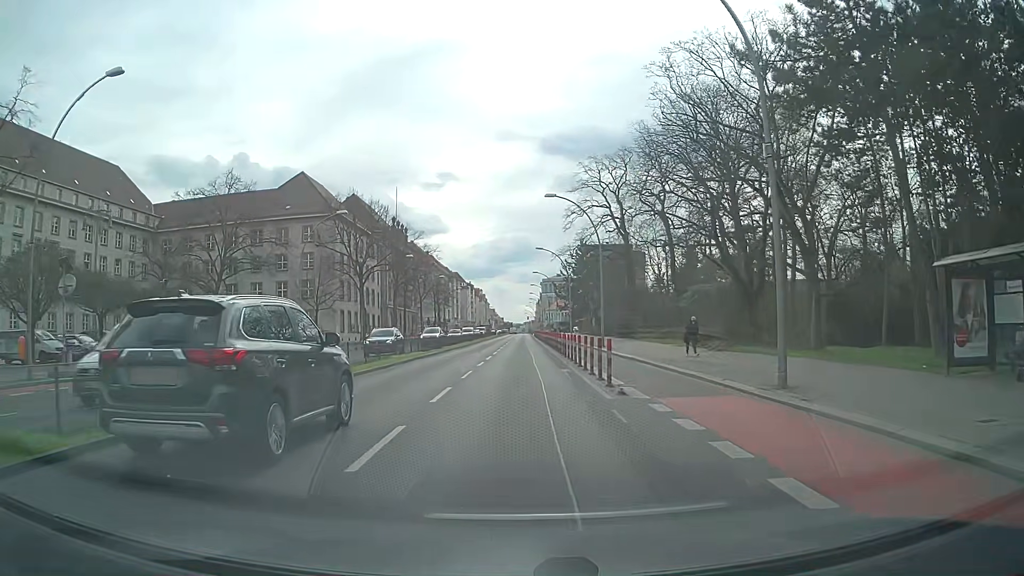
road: primary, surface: asphalt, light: Day
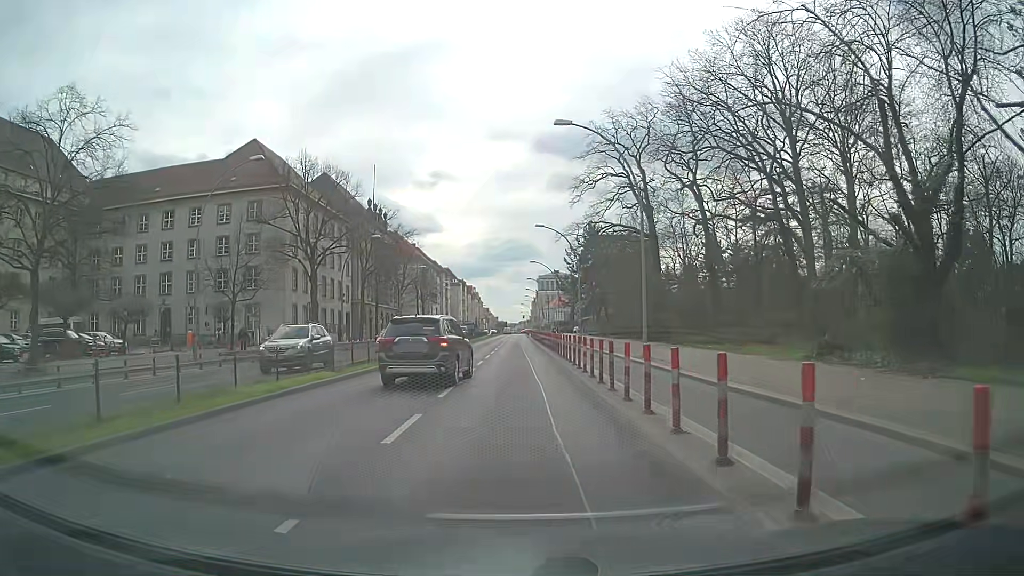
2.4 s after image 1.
(+0.2, +16.8) m; +2°
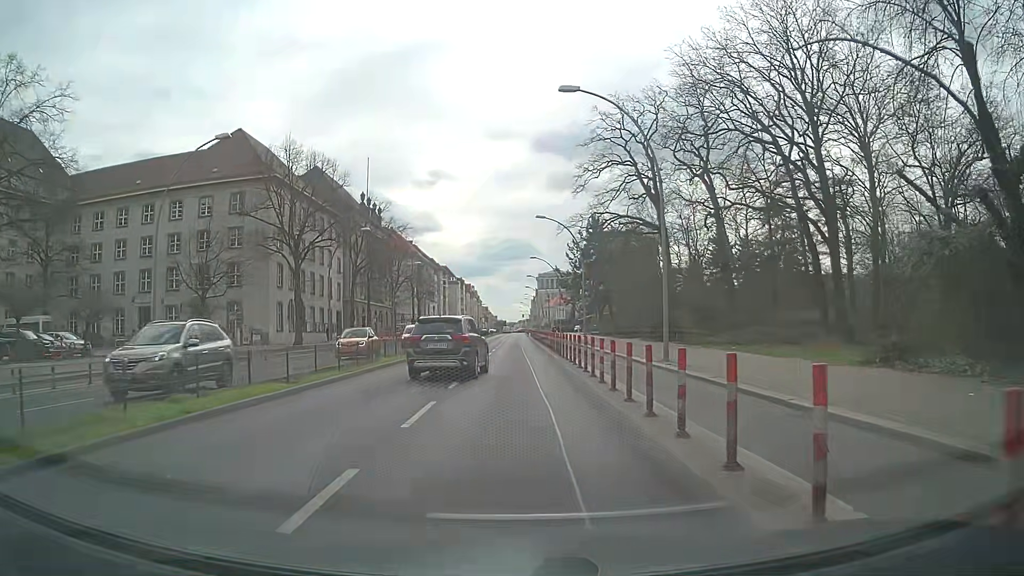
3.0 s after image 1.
(-0.1, +4.3) m; -1°
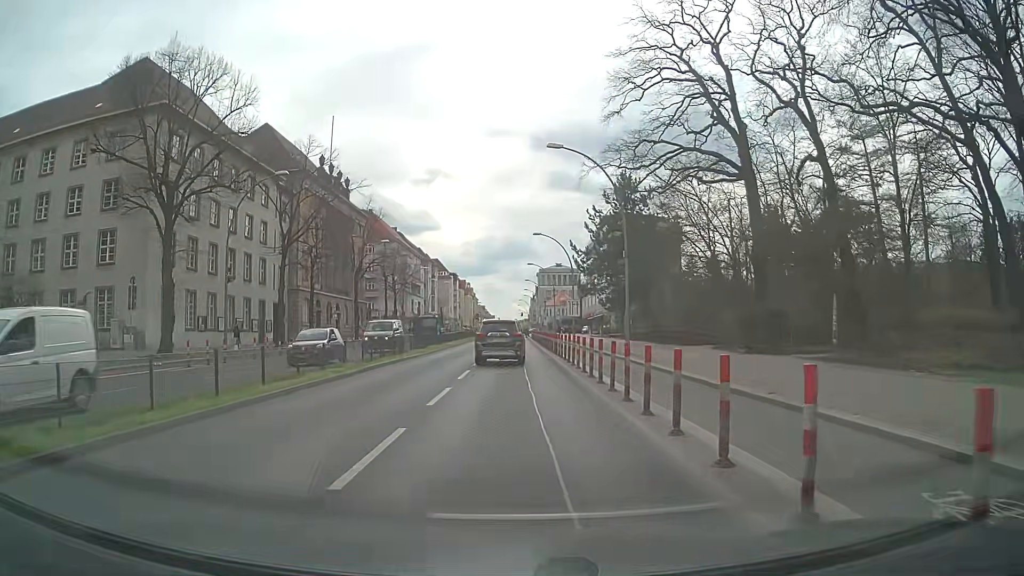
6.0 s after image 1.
(+0.2, +22.0) m; +1°
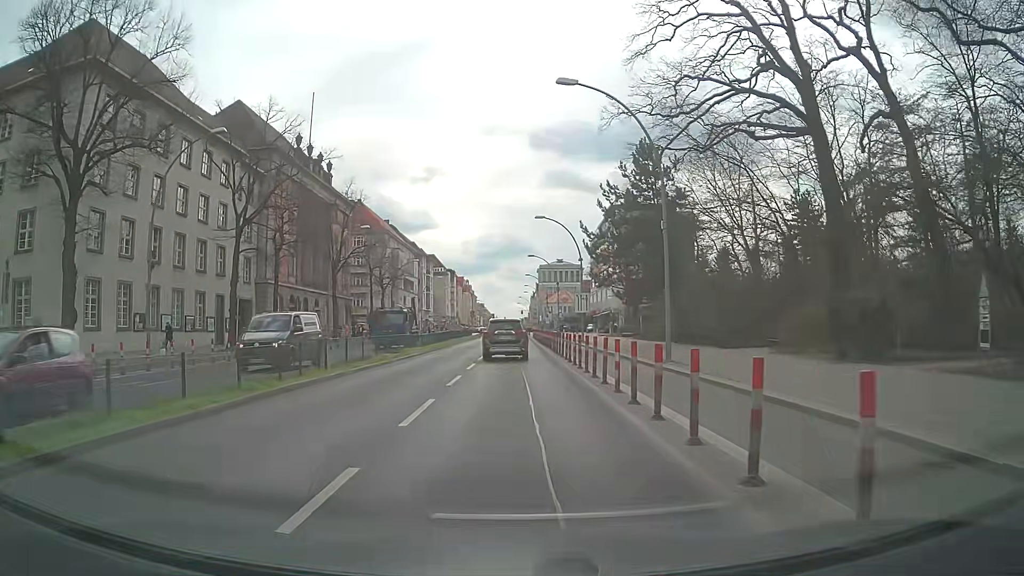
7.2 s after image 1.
(-0.1, +8.9) m; -1°
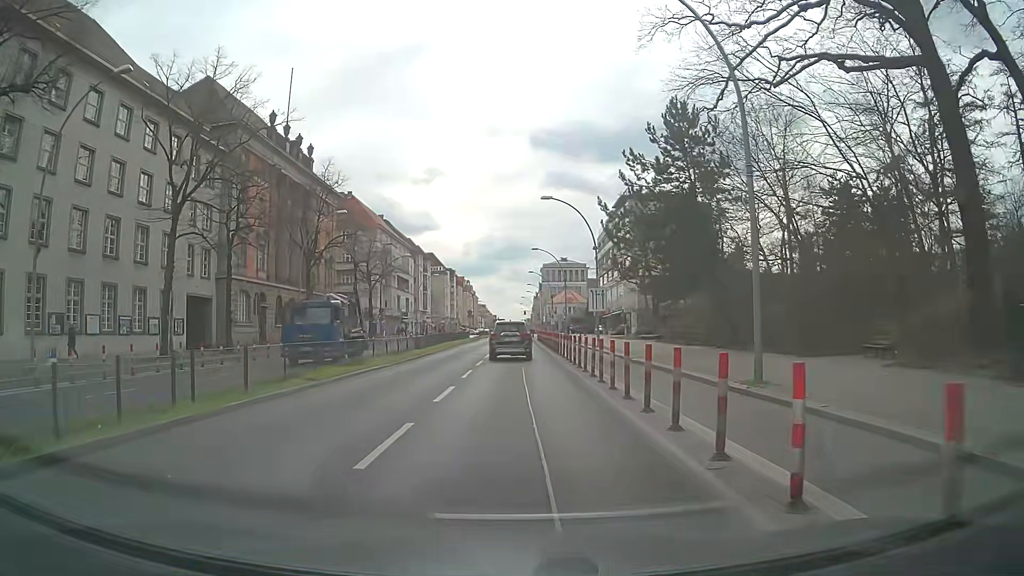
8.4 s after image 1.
(-0.1, +9.0) m; 0°
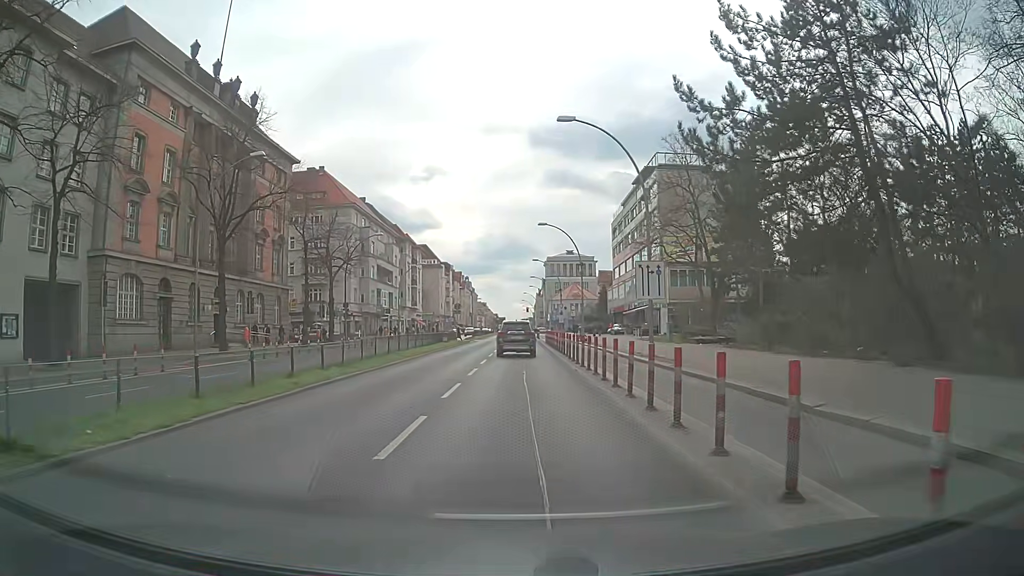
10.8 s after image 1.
(-0.1, +17.9) m; 0°
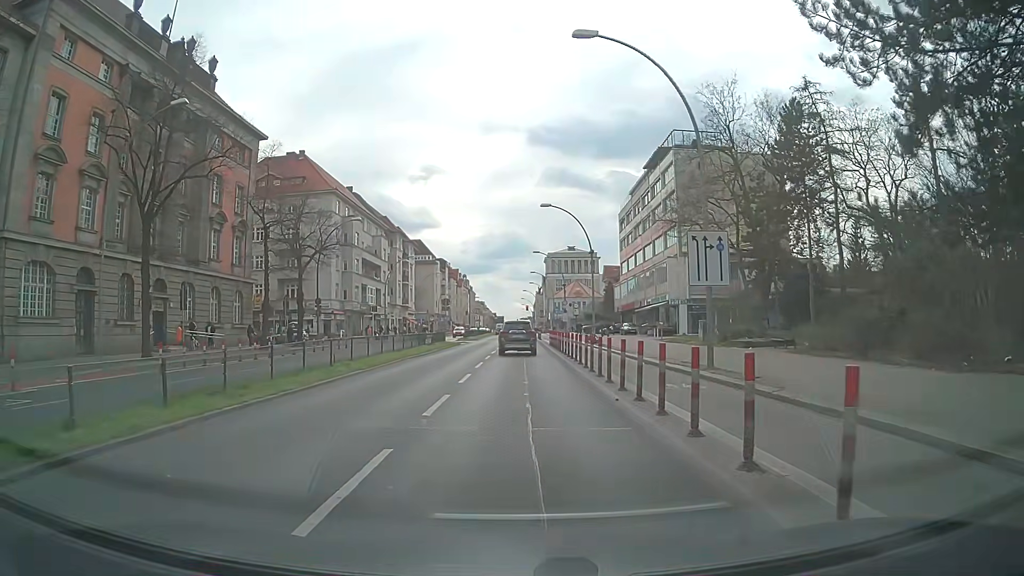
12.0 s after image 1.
(0.0, +8.9) m; 0°
(0, +10) (0, +20) (0, +30) (0, +40) (0, +50) (0, +60) (0, +70) (0, +80) (0, +90) (0, +100) m
